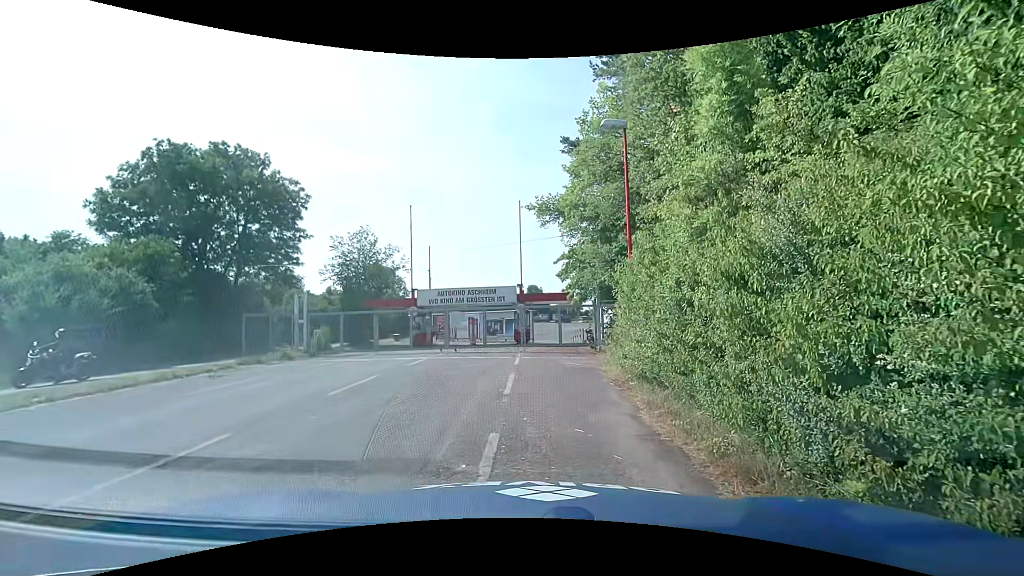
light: Day
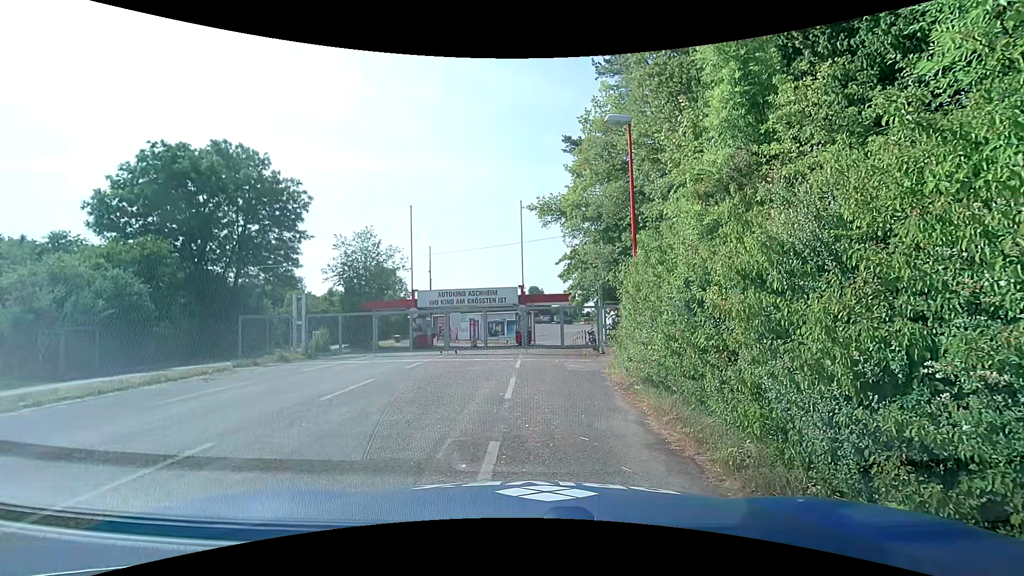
(0.0, +0.4) m; 0°
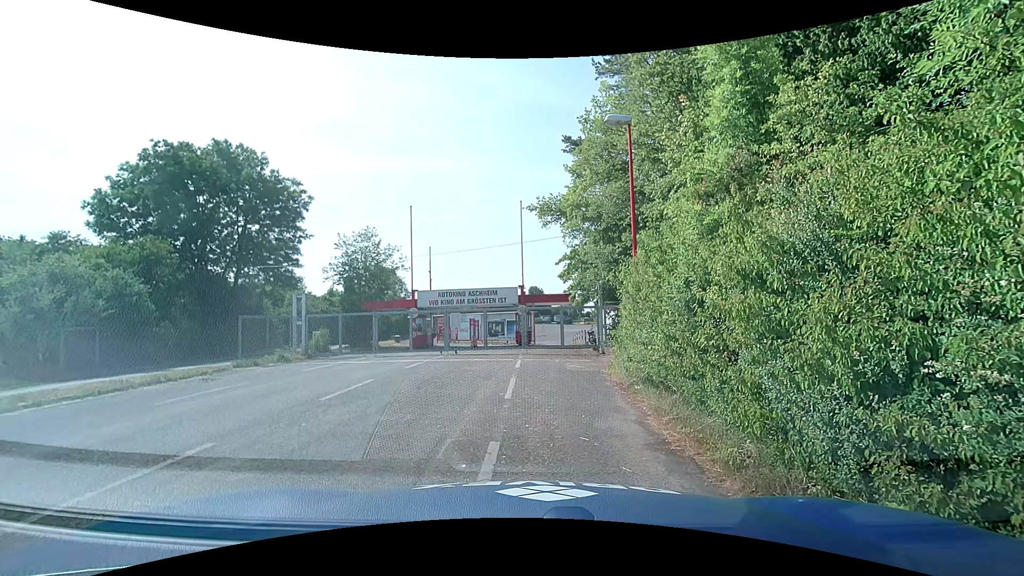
(0.0, 0.0) m; 0°
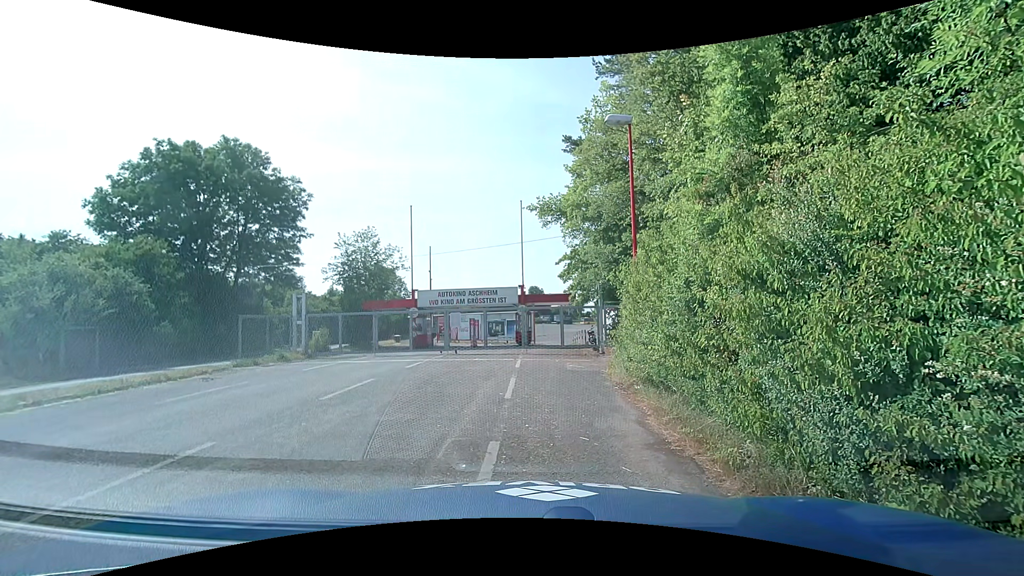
(0.0, 0.0) m; 0°
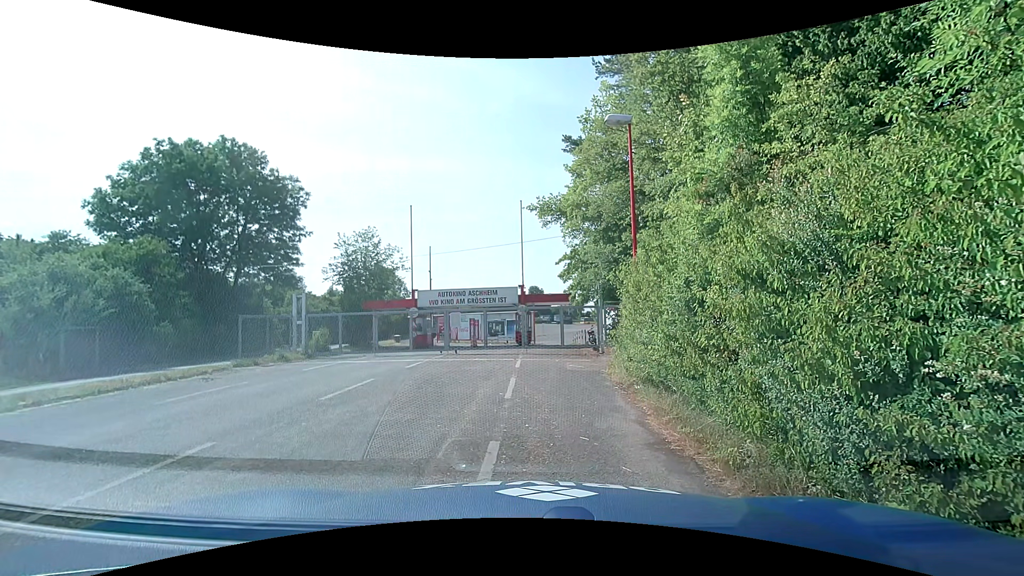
(0.0, 0.0) m; 0°
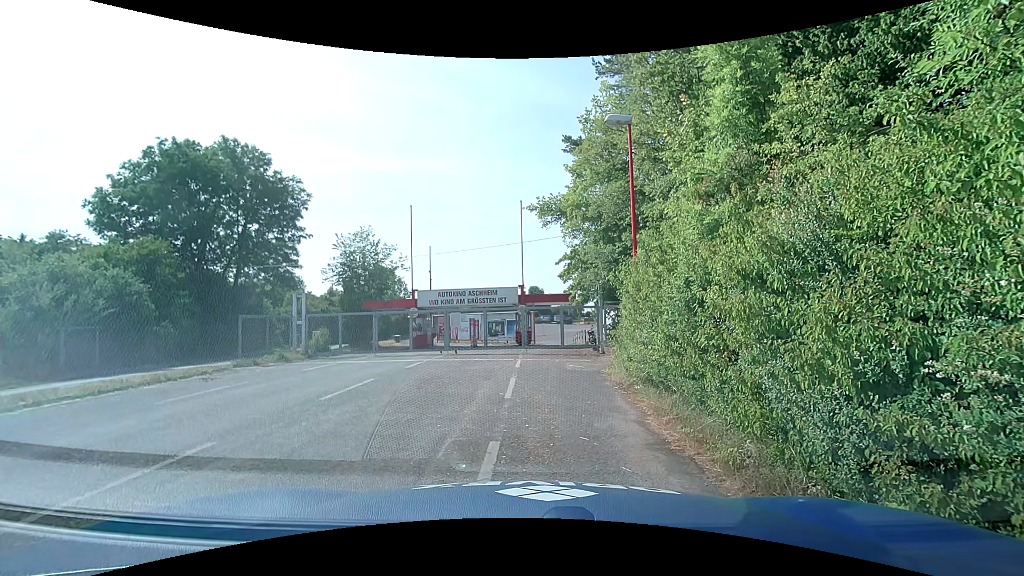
(0.0, 0.0) m; 0°
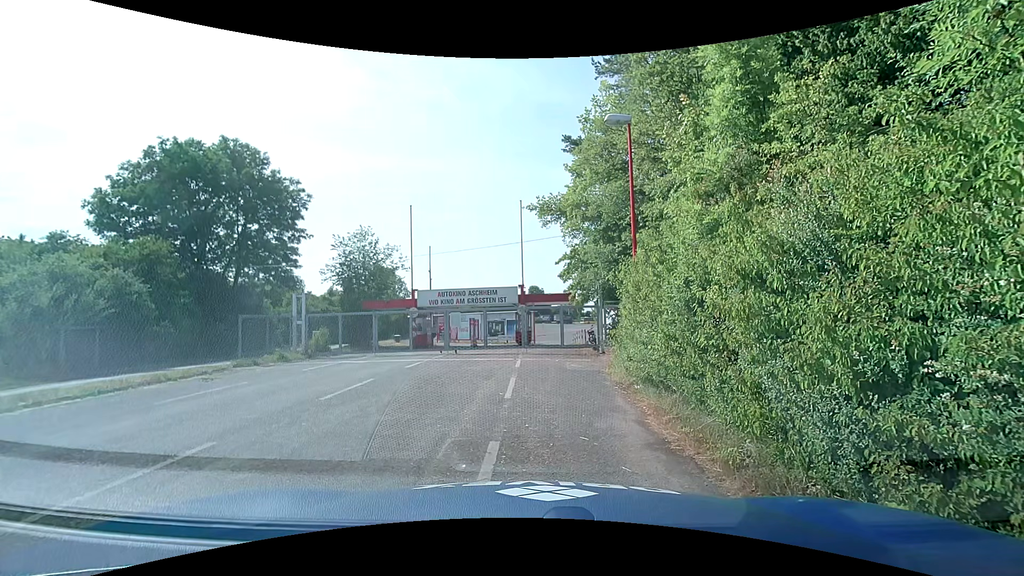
(0.0, 0.0) m; 0°
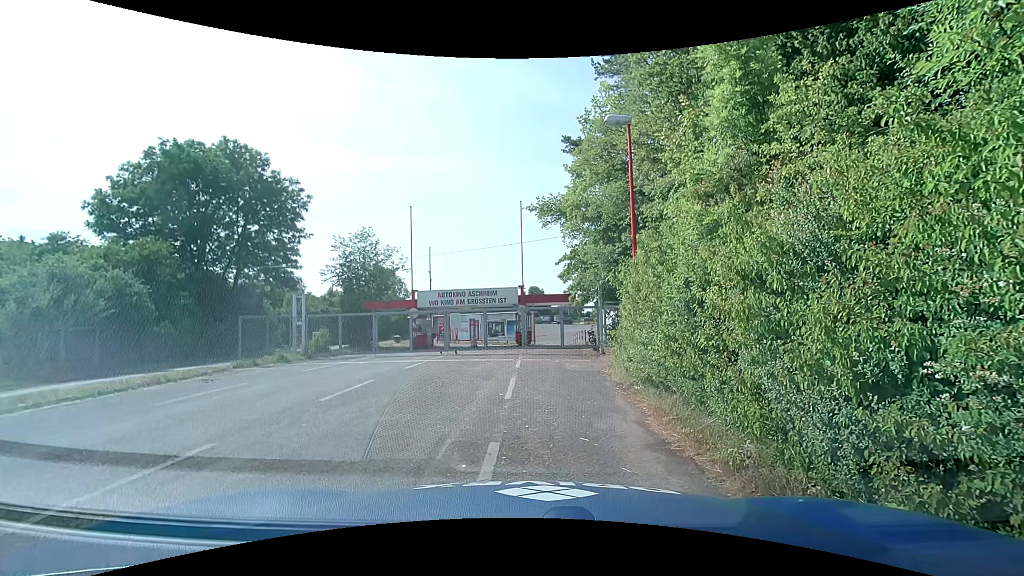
(0.0, 0.0) m; 0°
